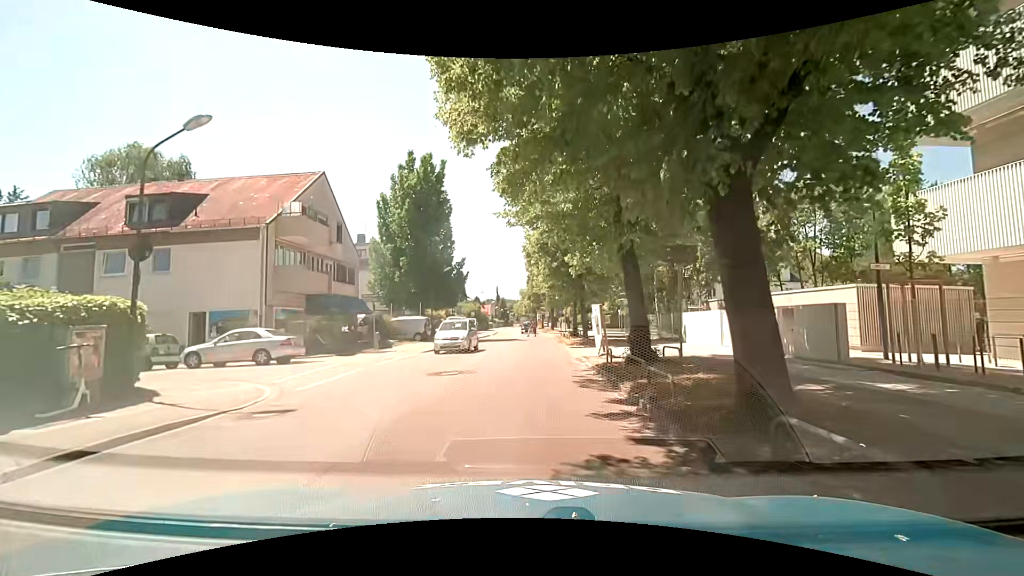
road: tertiary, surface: asphalt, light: Day
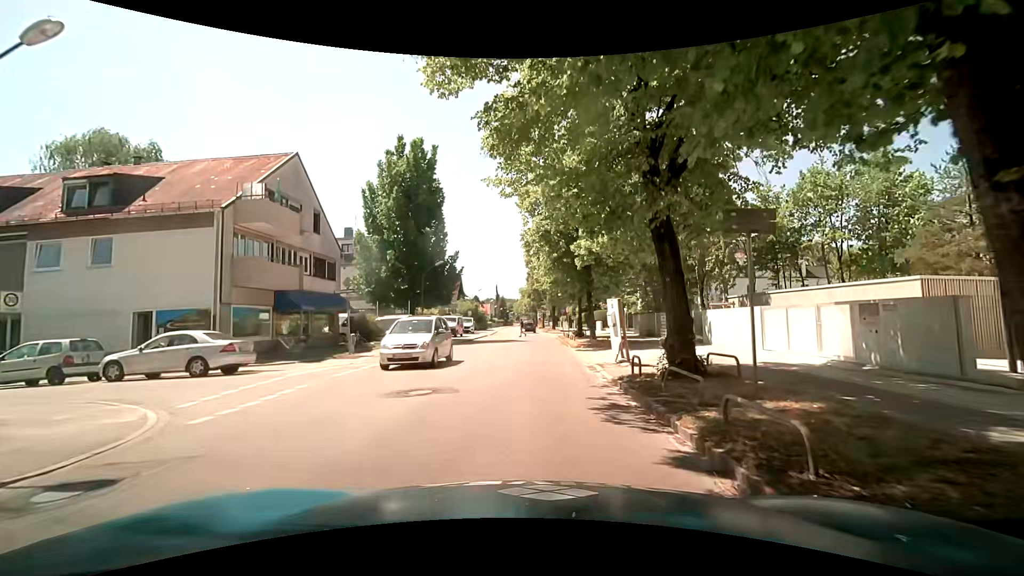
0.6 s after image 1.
(0.0, +3.7) m; +2°
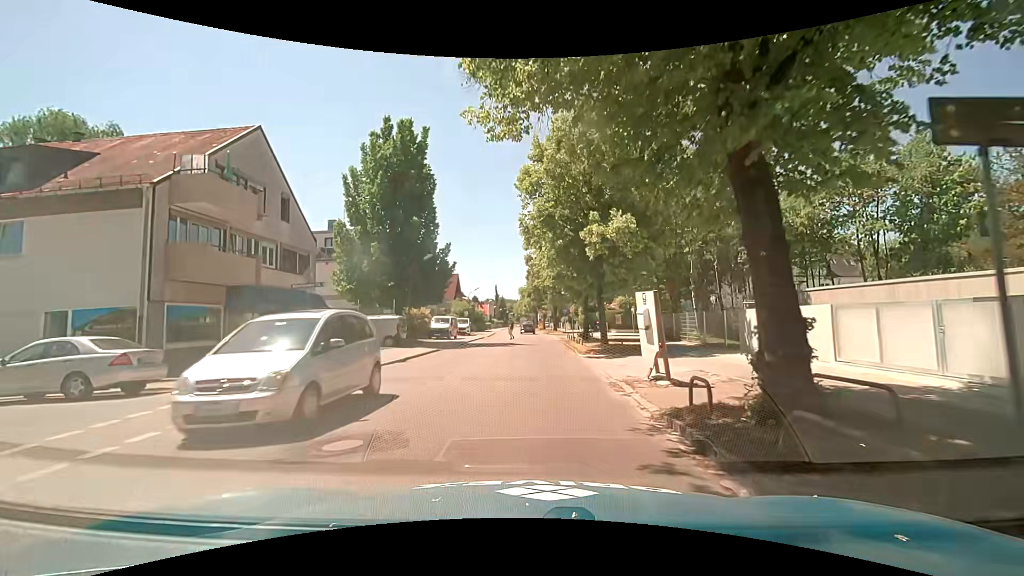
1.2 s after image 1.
(-0.1, +4.1) m; -1°
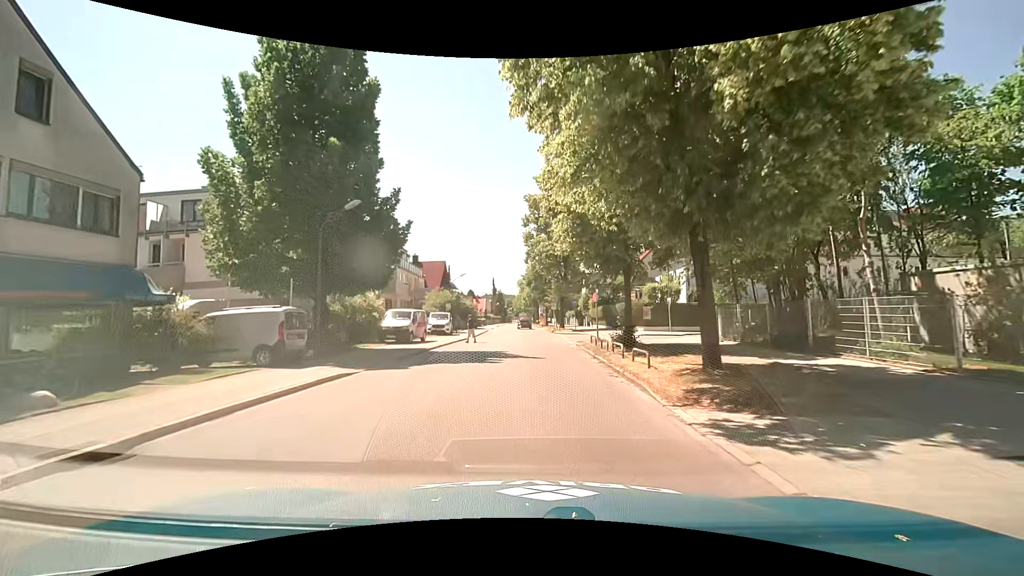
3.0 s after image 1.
(0.0, +13.9) m; 0°
